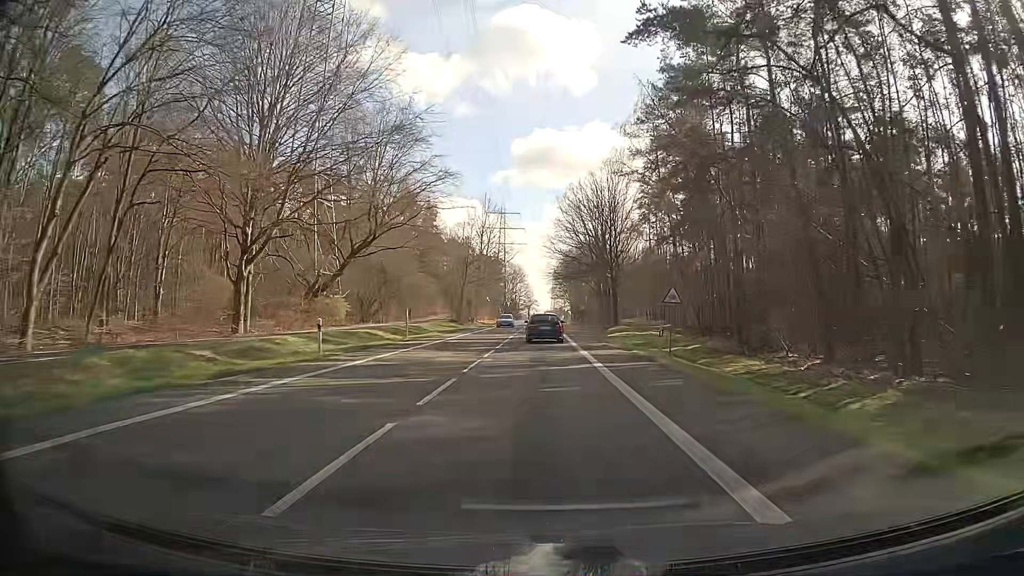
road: secondary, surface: asphalt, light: Day
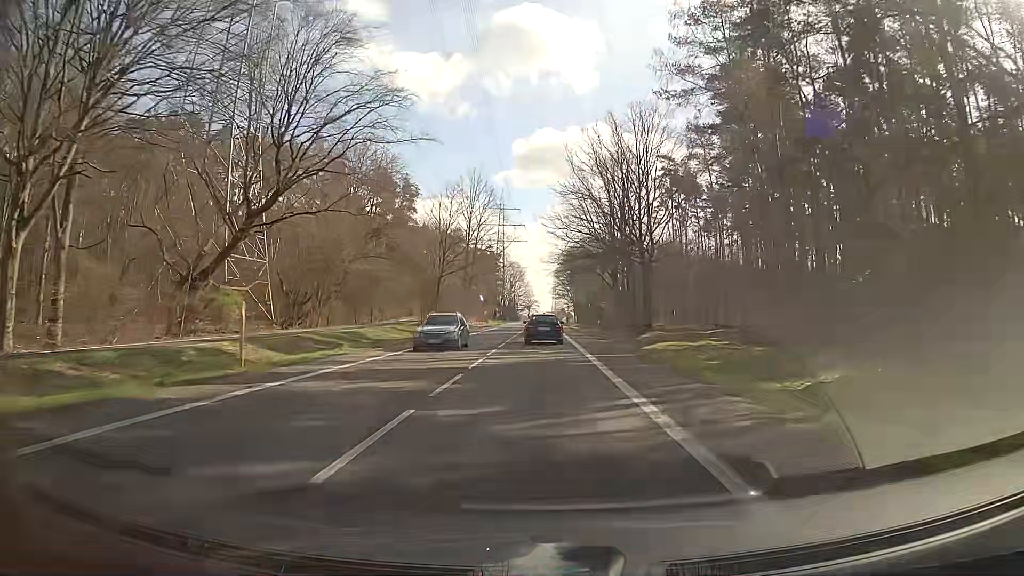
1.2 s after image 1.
(0.0, +22.5) m; 0°
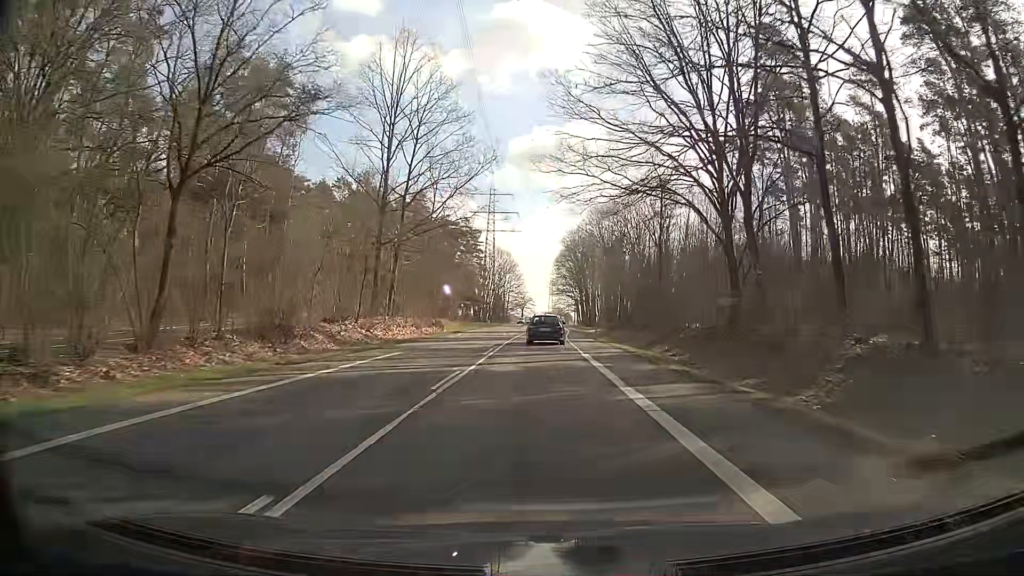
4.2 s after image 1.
(-0.2, +53.3) m; 0°
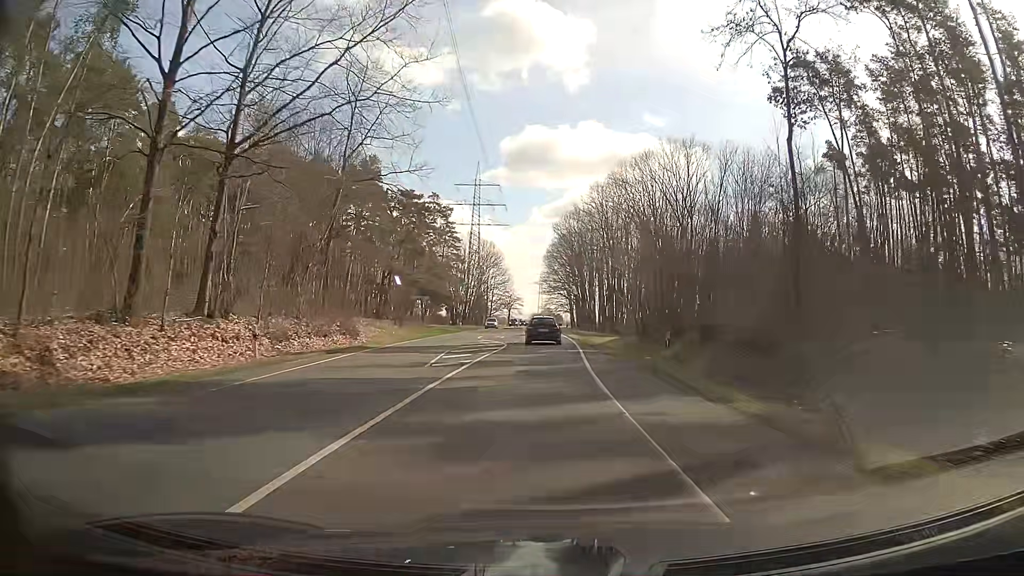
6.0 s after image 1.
(+0.2, +30.0) m; +1°
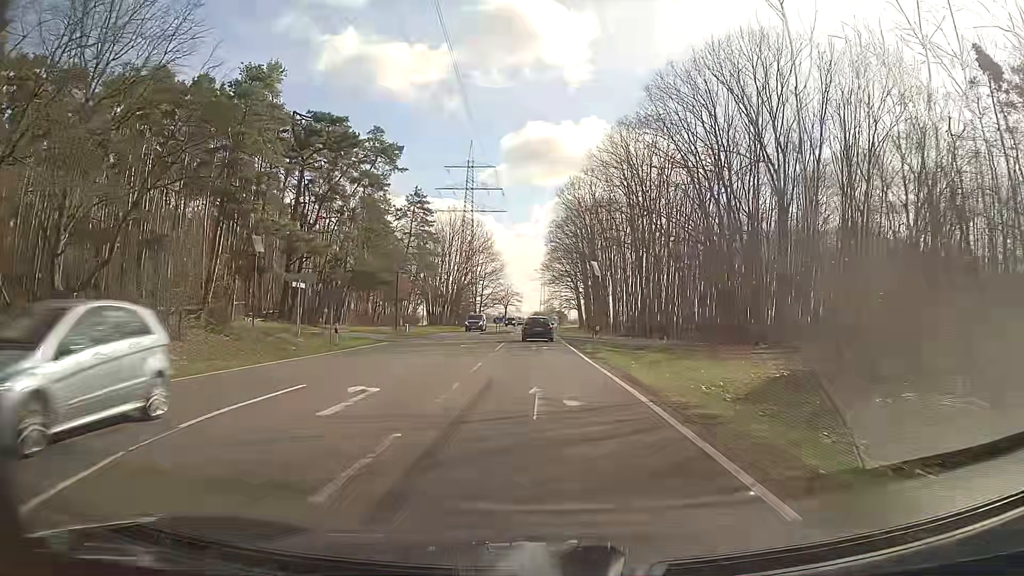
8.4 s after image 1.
(+0.5, +38.7) m; 0°
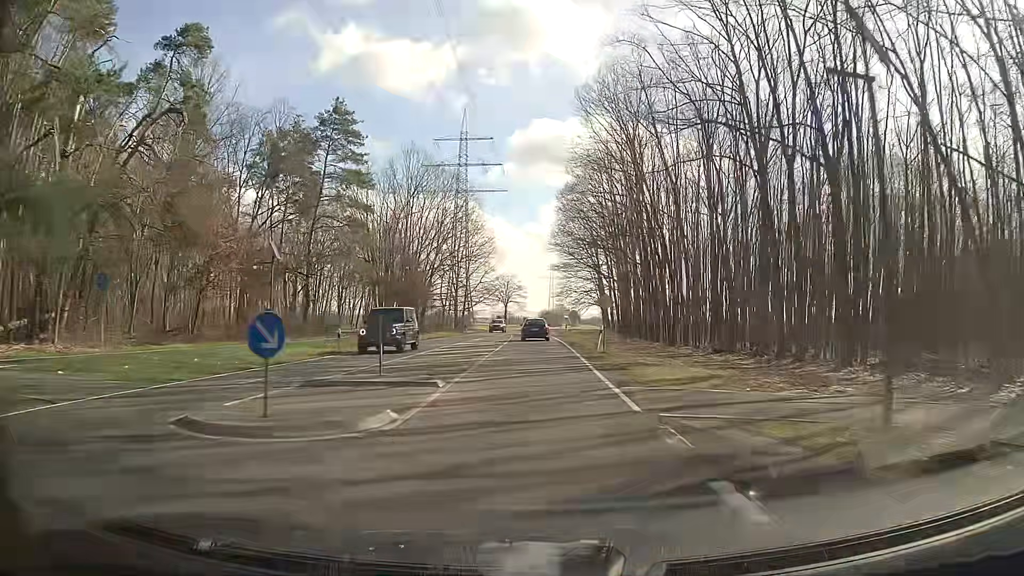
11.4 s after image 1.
(+0.1, +49.9) m; 0°
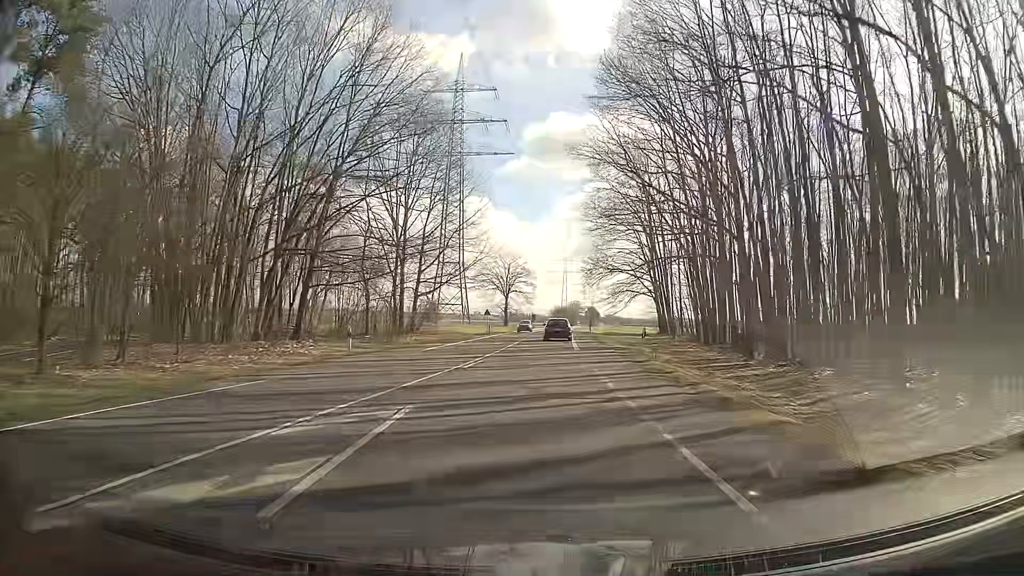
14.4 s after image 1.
(-0.6, +53.8) m; -1°
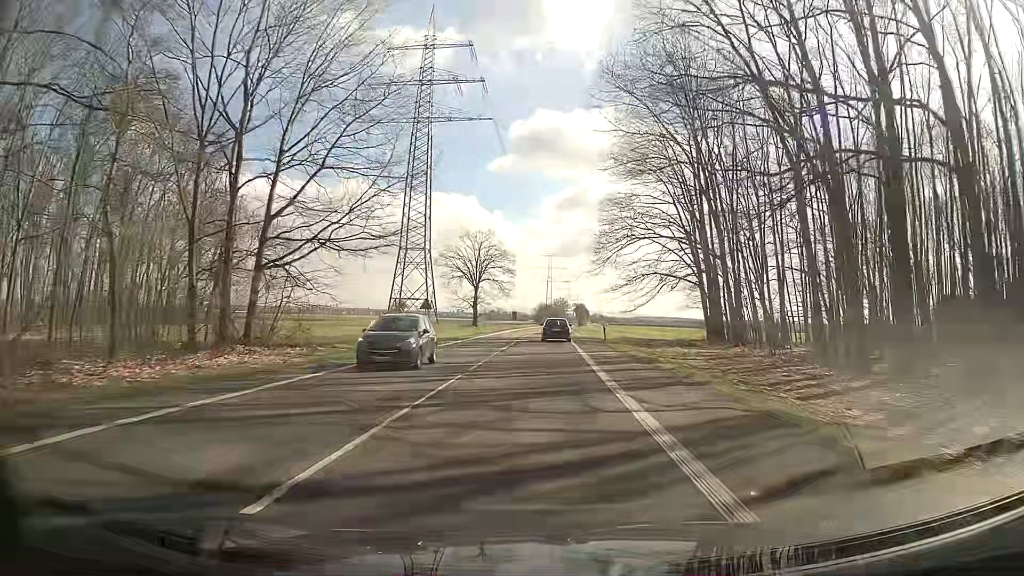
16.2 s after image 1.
(+0.4, +33.4) m; +1°
(0, +10) (0, +20) (0, +30) (+1, +40) (+1, +50) (+1, +60) (+1, +70) (+1, +80) (+2, +90) (+2, +100) m
